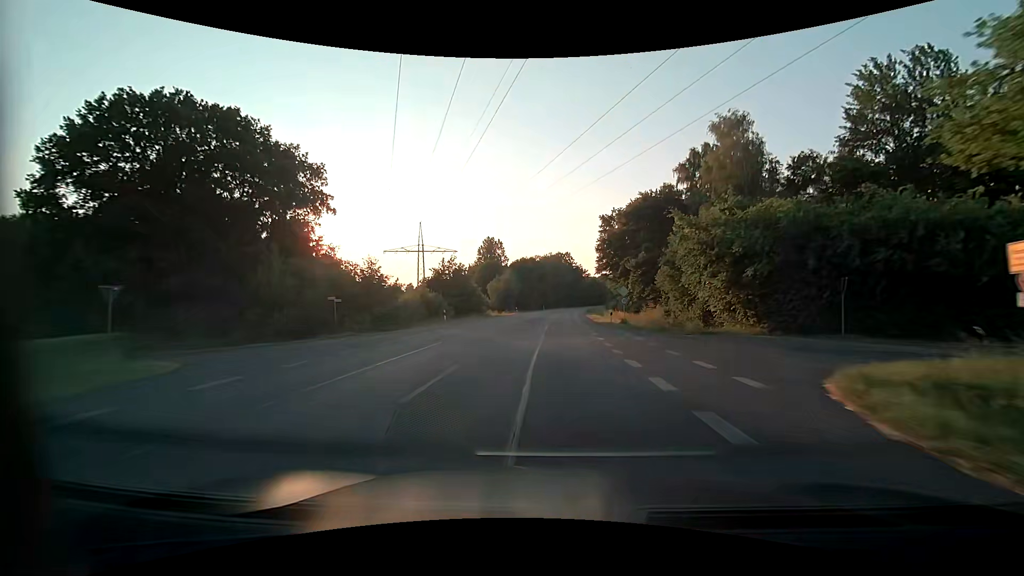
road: primary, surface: asphalt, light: Day
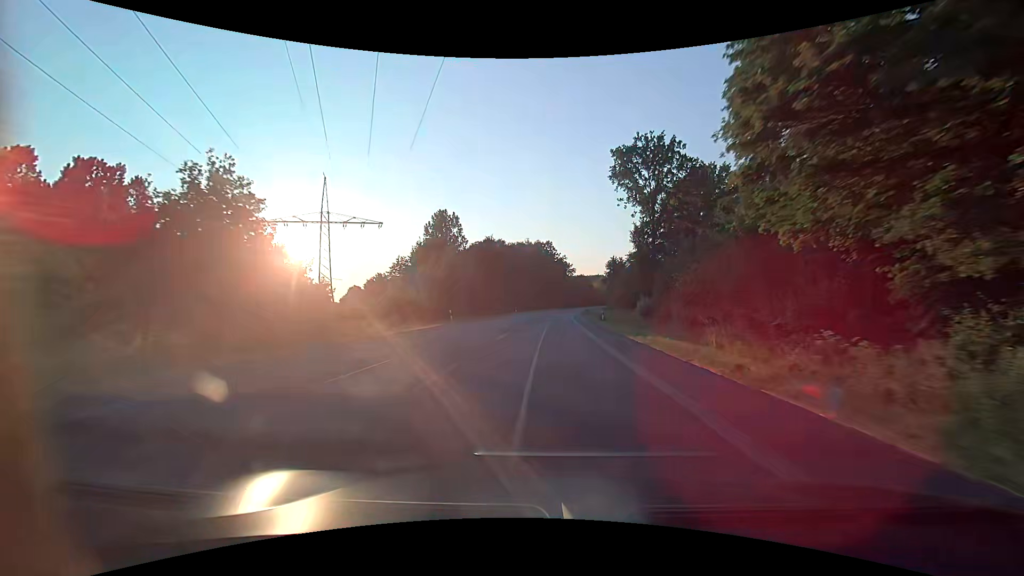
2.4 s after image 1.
(+1.0, +46.5) m; +2°
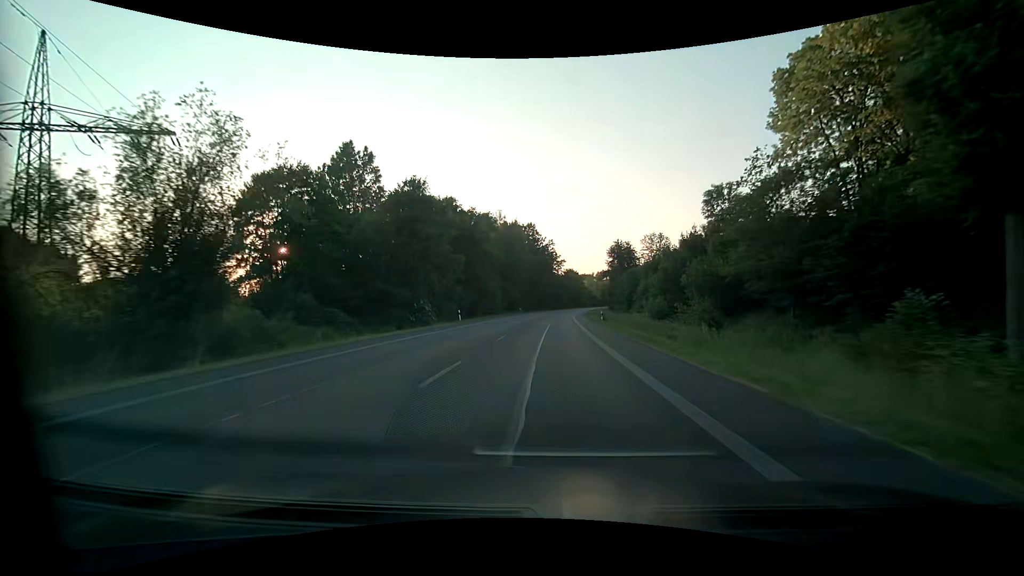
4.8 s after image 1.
(+0.9, +46.4) m; +2°
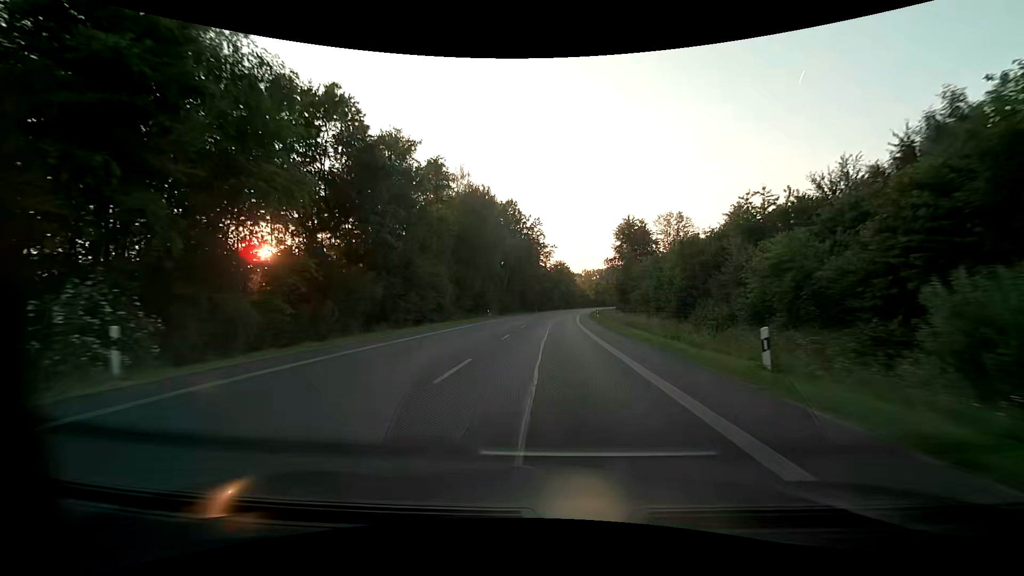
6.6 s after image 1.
(+0.4, +34.8) m; +1°
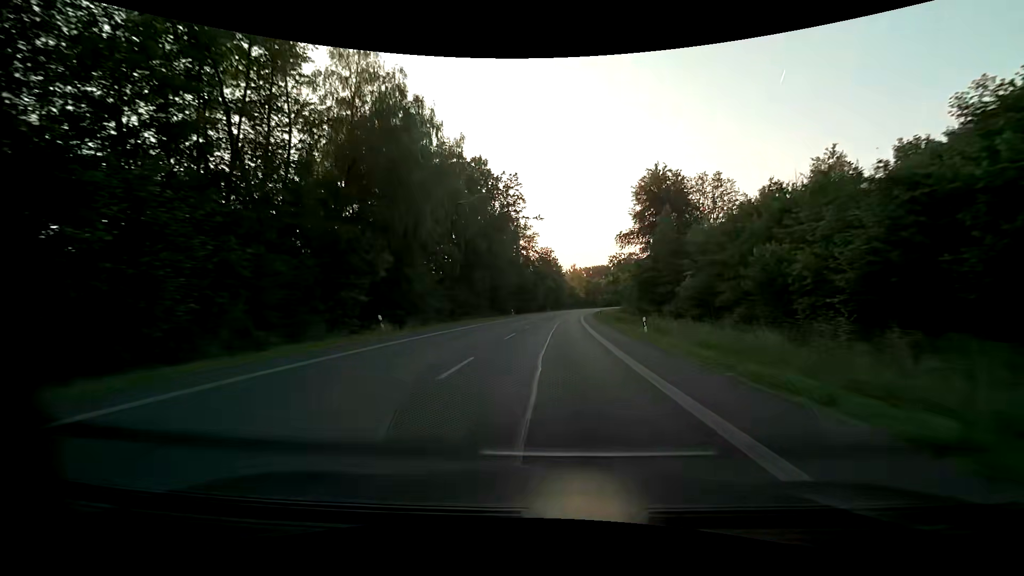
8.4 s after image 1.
(+0.6, +34.8) m; +2°
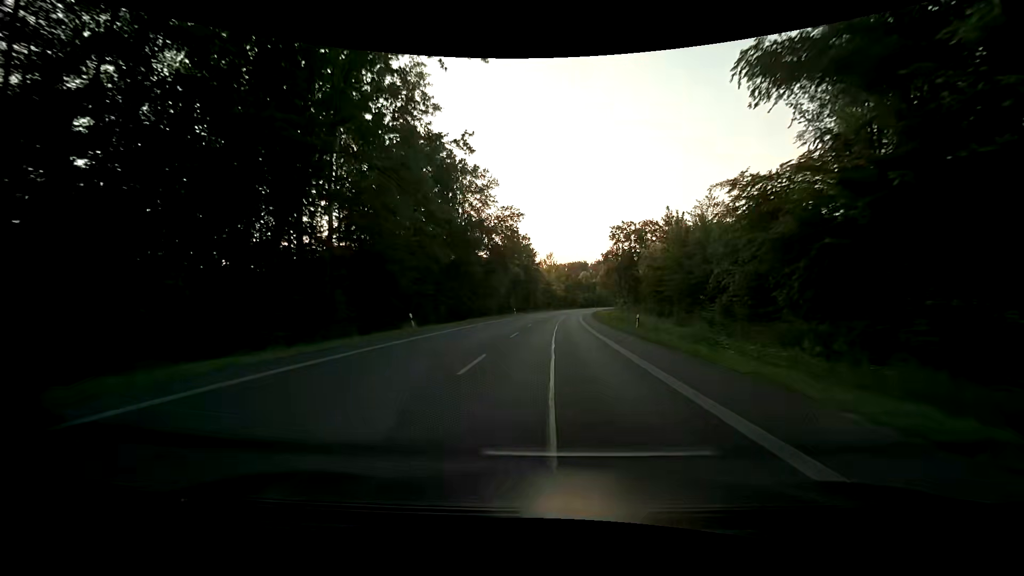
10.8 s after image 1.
(+1.2, +46.4) m; +3°
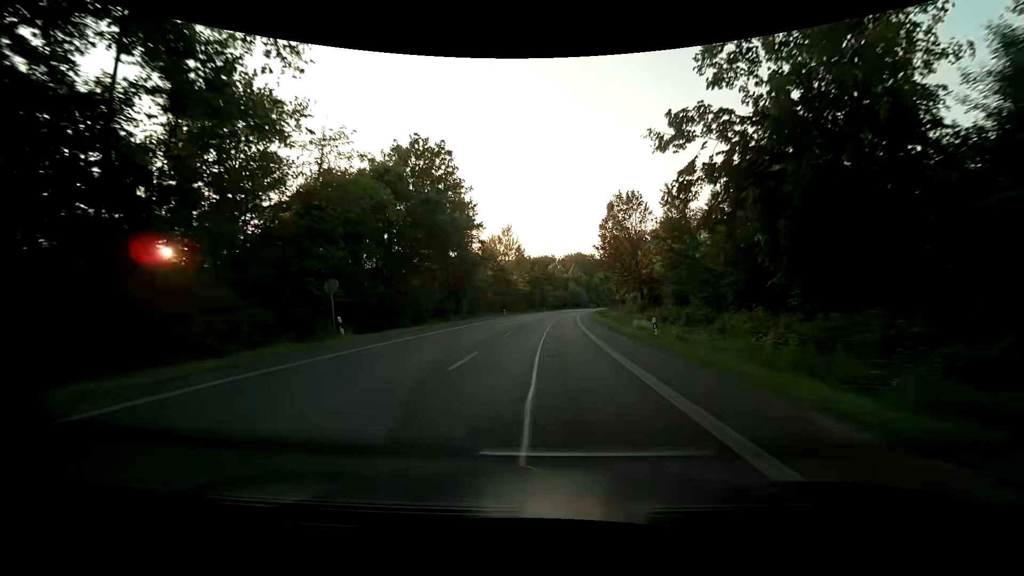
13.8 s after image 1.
(+2.1, +58.0) m; +4°
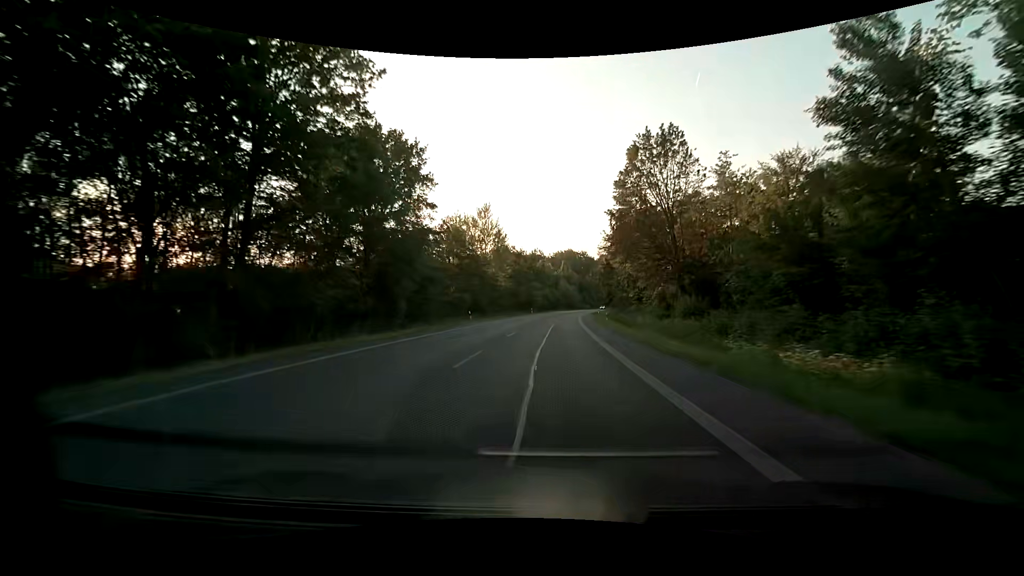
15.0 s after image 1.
(+0.2, +23.2) m; +1°
(0, +10) (0, +20) (0, +30) (+1, +40) (+1, +50) (+2, +60) (+2, +70) (+3, +80) (+4, +90) (+5, +100) m
